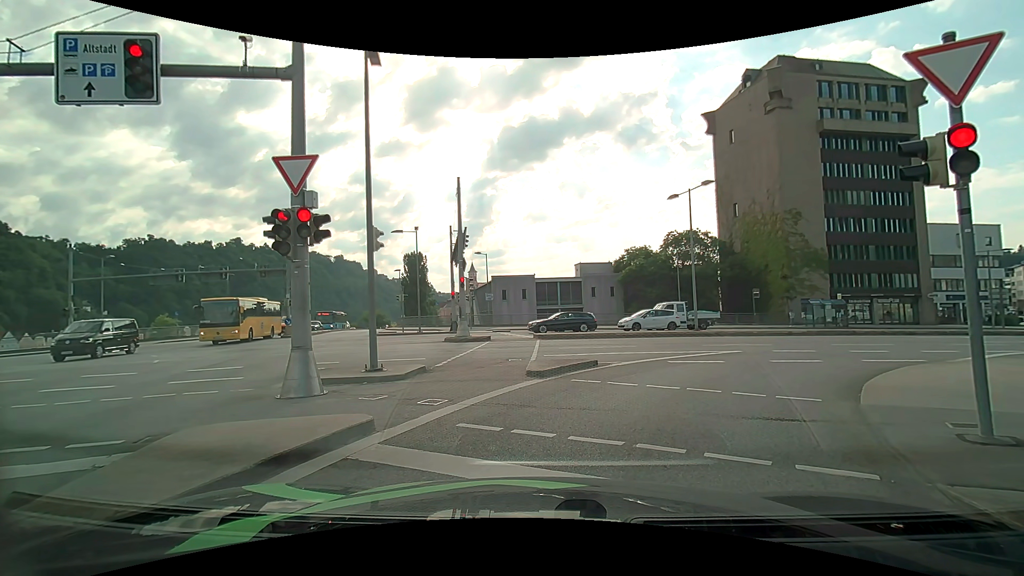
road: primary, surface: asphalt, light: Day
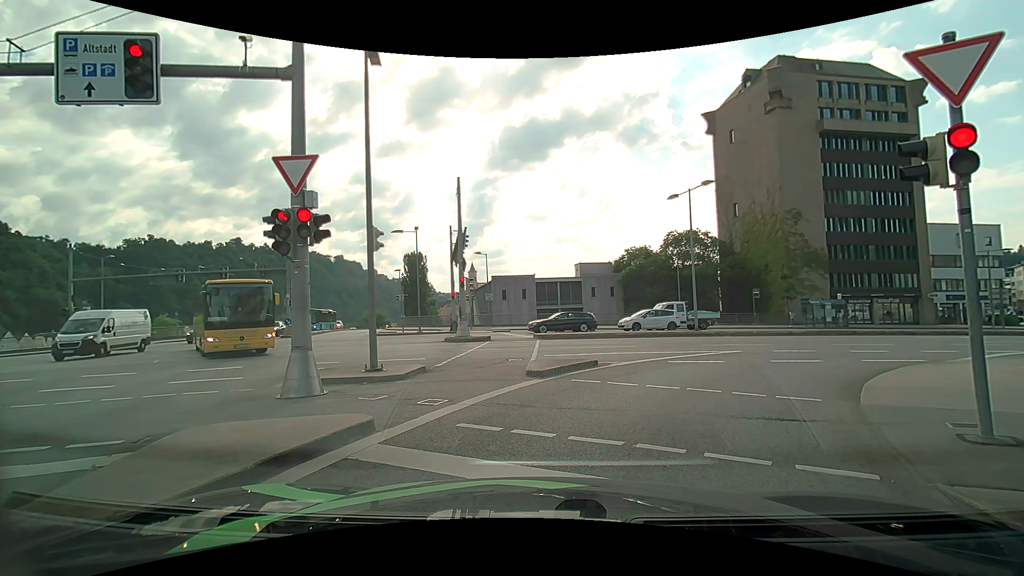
(0.0, 0.0) m; 0°
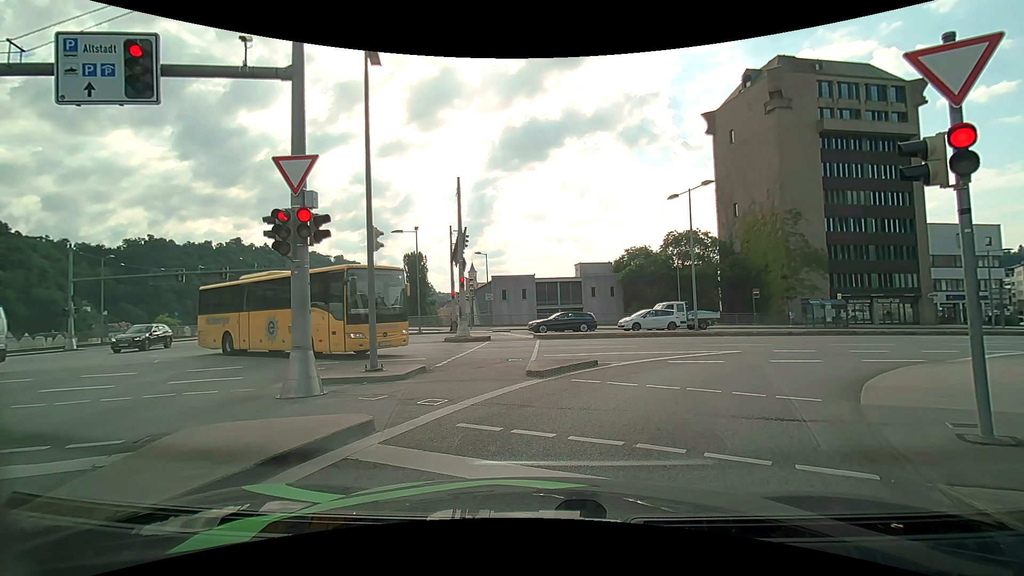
(0.0, 0.0) m; 0°
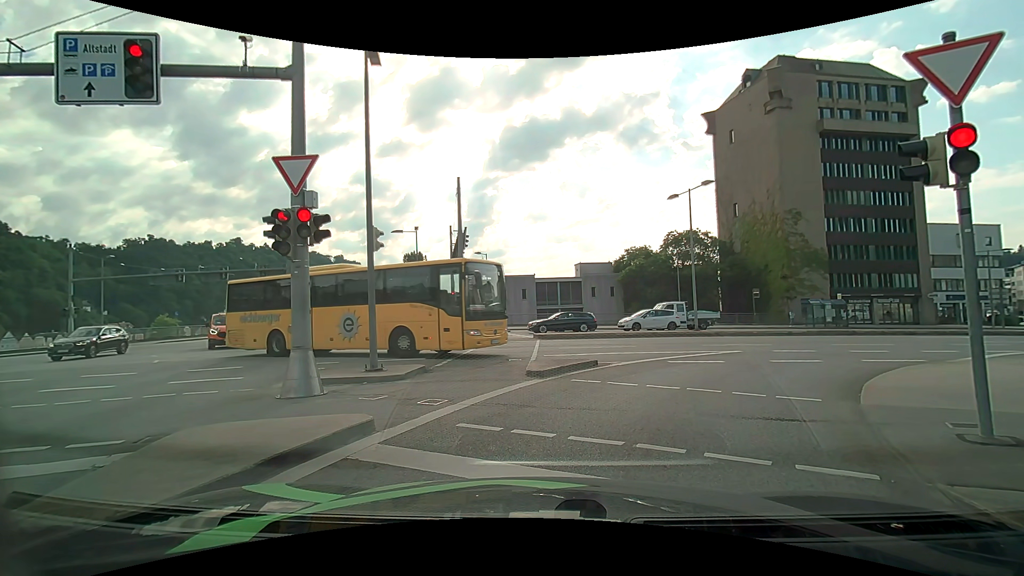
(0.0, 0.0) m; 0°
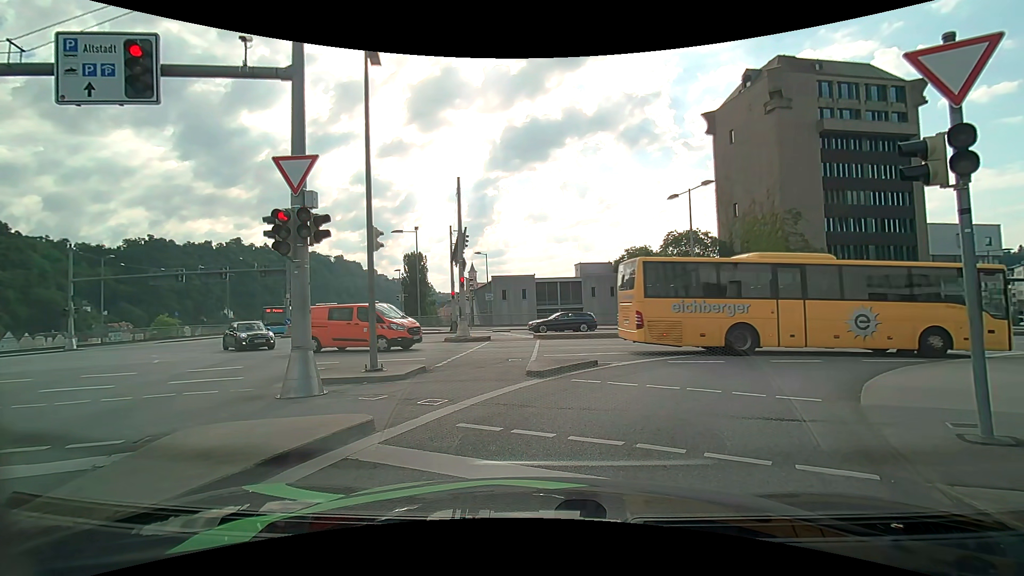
(0.0, 0.0) m; 0°
